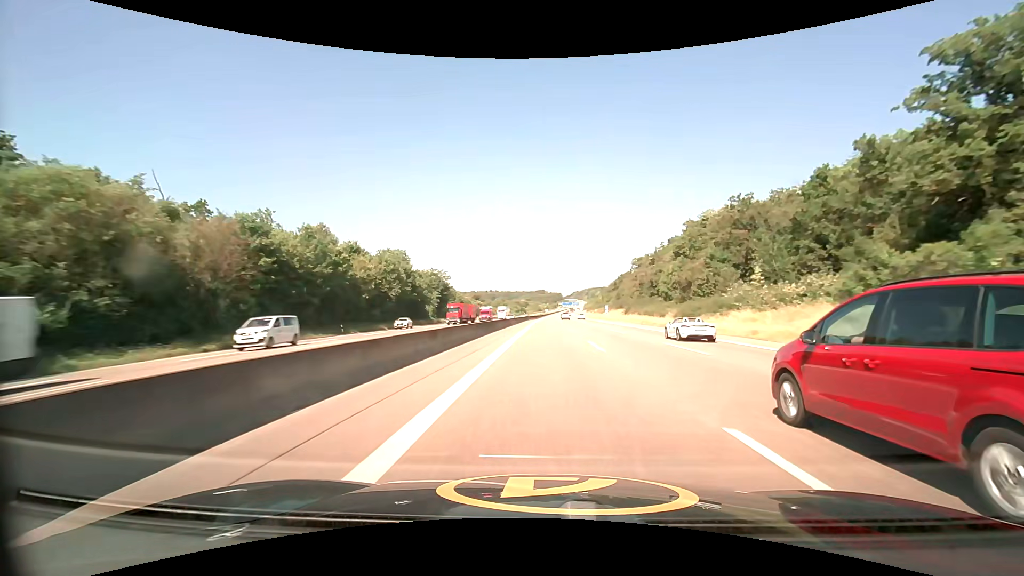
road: motorway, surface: asphalt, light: Day
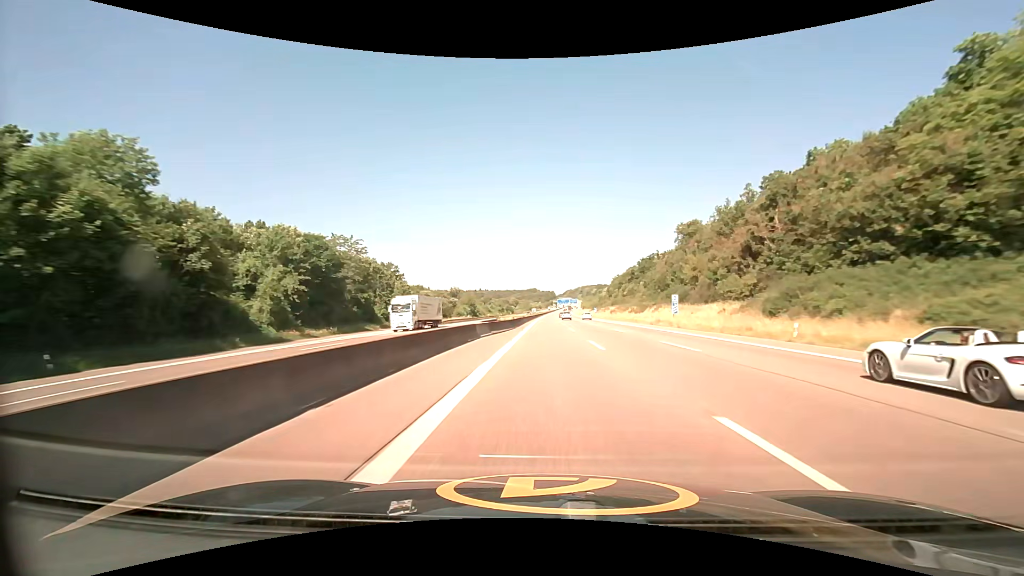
(+0.6, +70.8) m; +1°
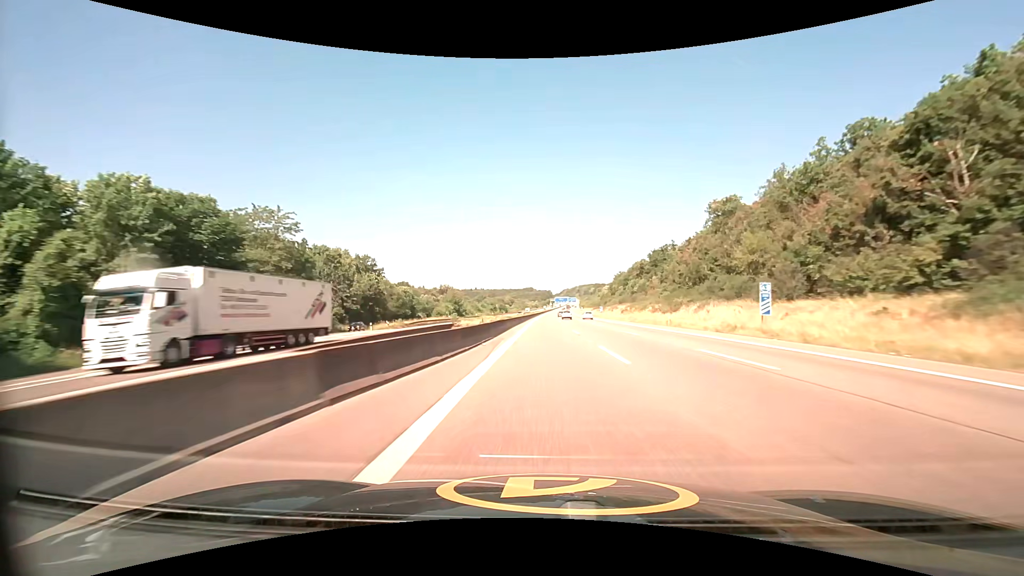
(+0.1, +23.6) m; 0°
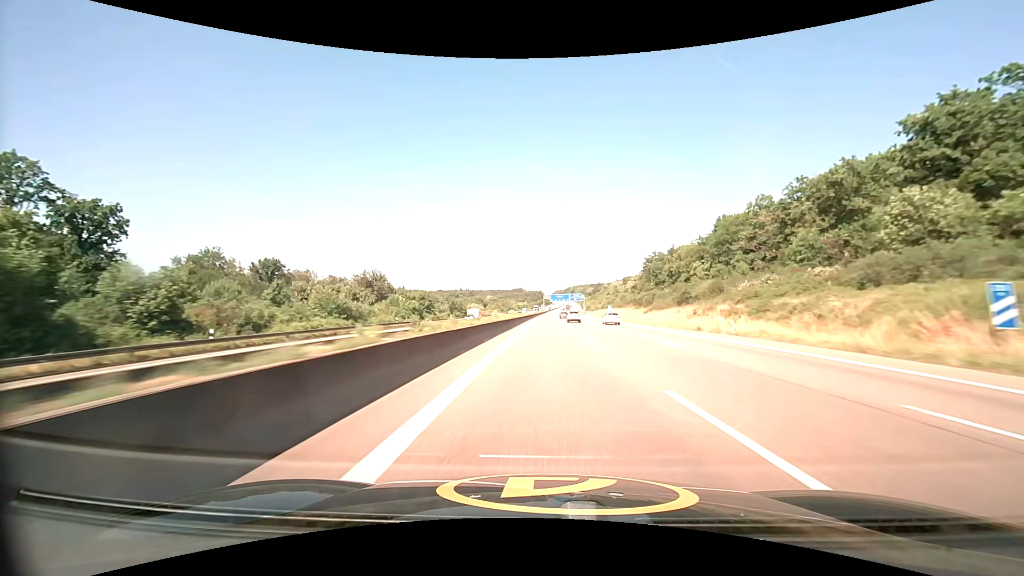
(+1.0, +117.5) m; +1°
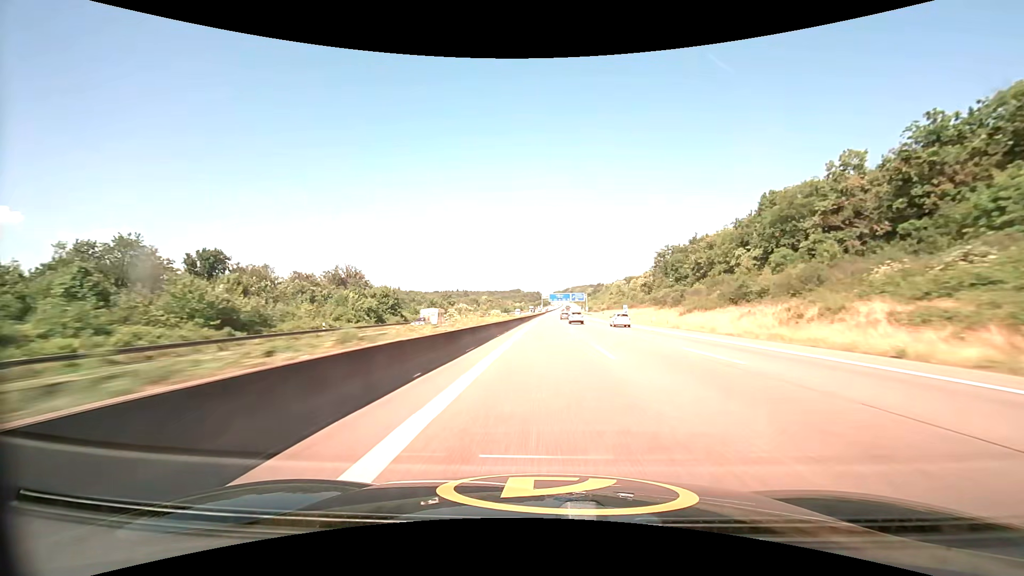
(0.0, +23.5) m; 0°
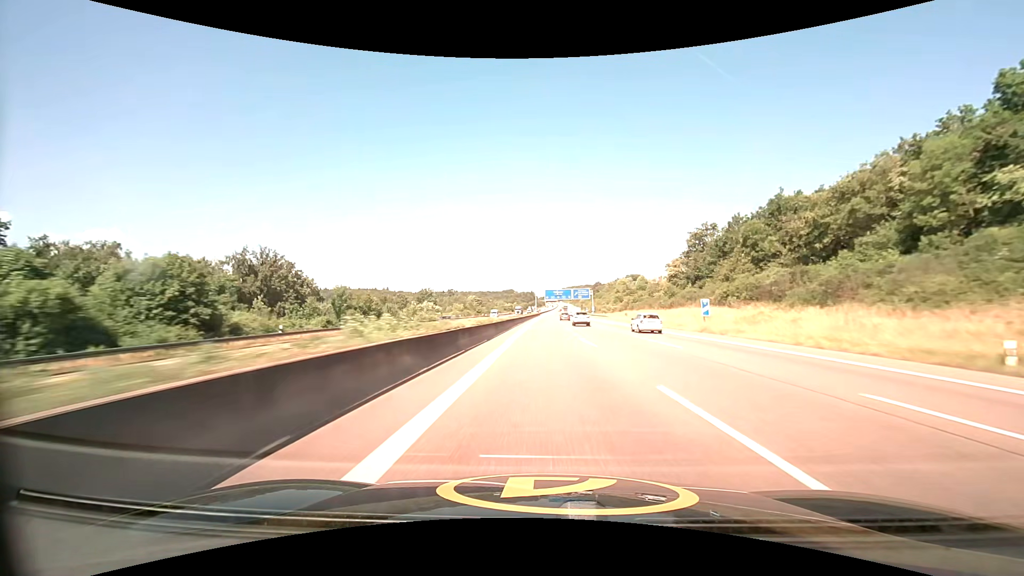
(+0.2, +47.0) m; +1°
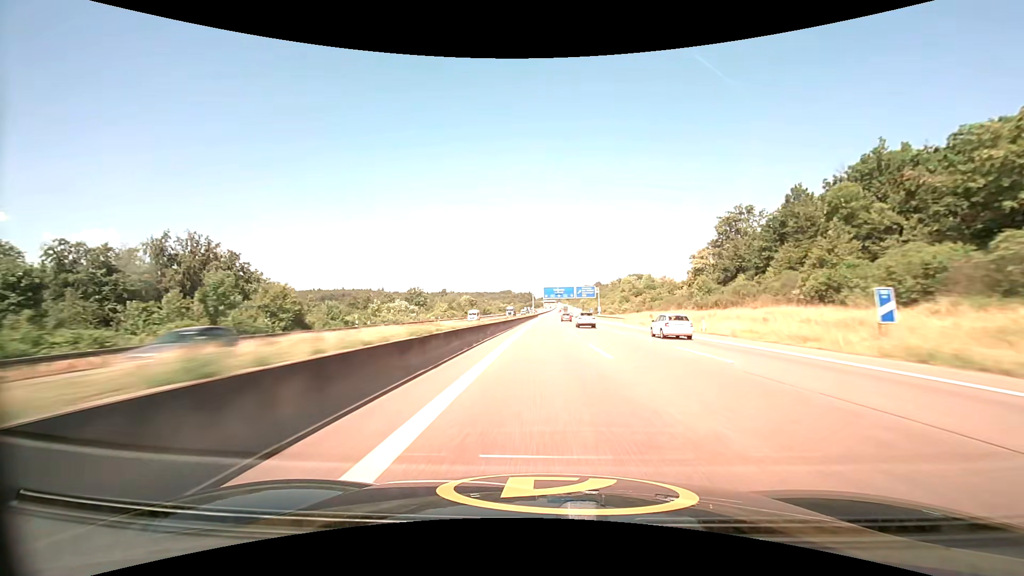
(0.0, +23.5) m; 0°
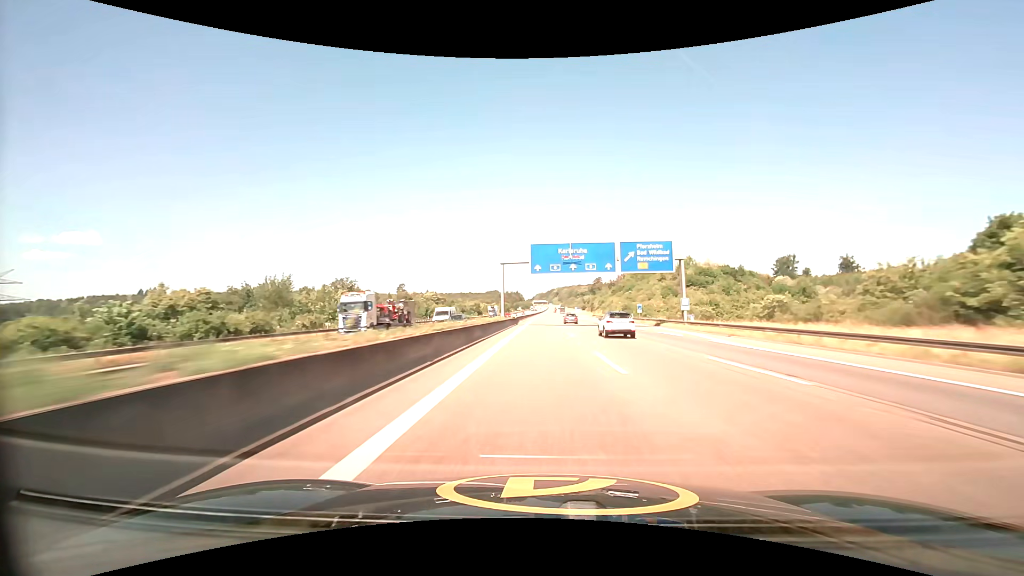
(+0.9, +94.0) m; +1°
(0, +10) (0, +20) (0, +30) (0, +40) (0, +50) (0, +60) (0, +70) (0, +80) (0, +90) (+1, +100) m
